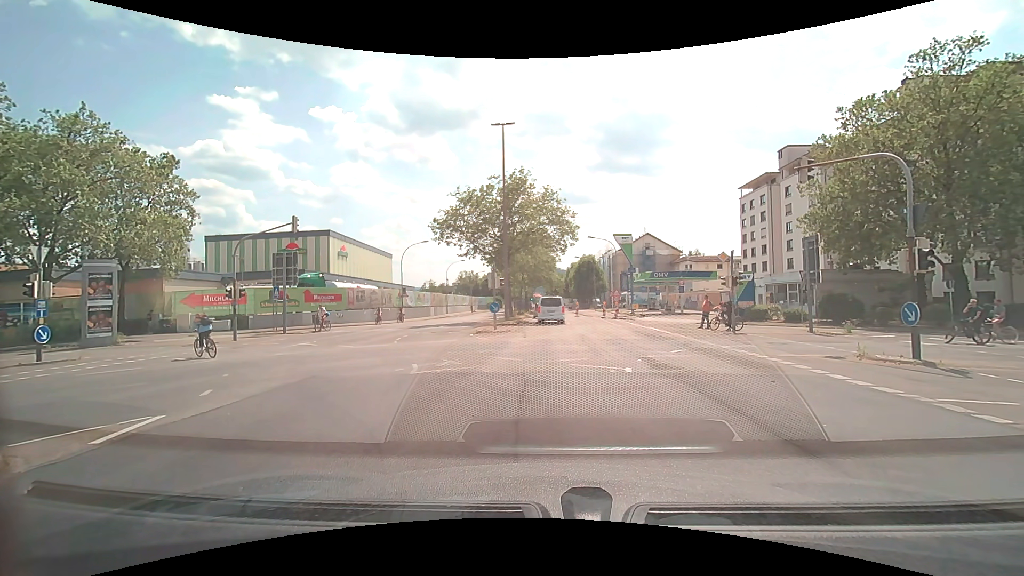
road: secondary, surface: asphalt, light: Day
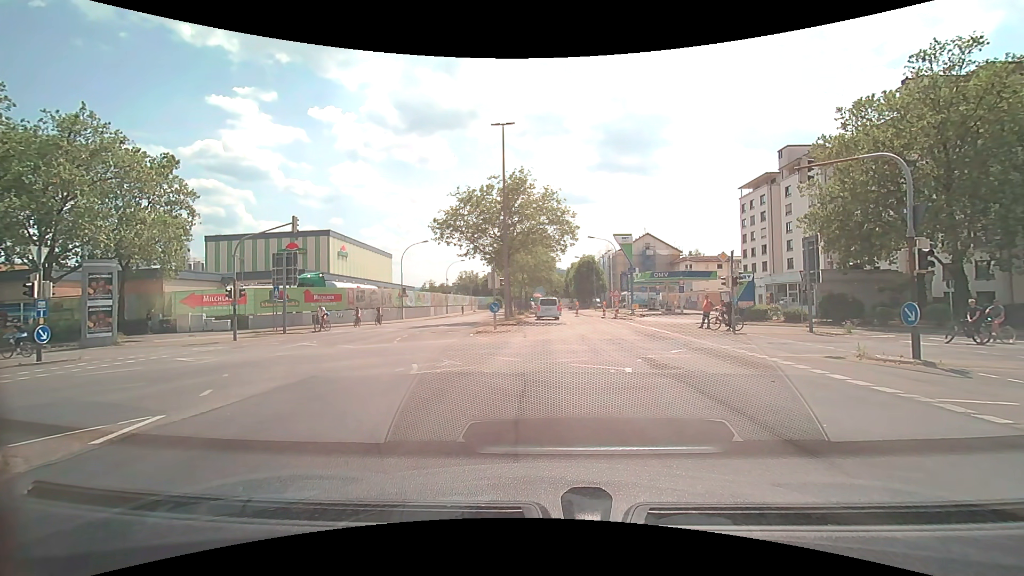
(0.0, 0.0) m; 0°
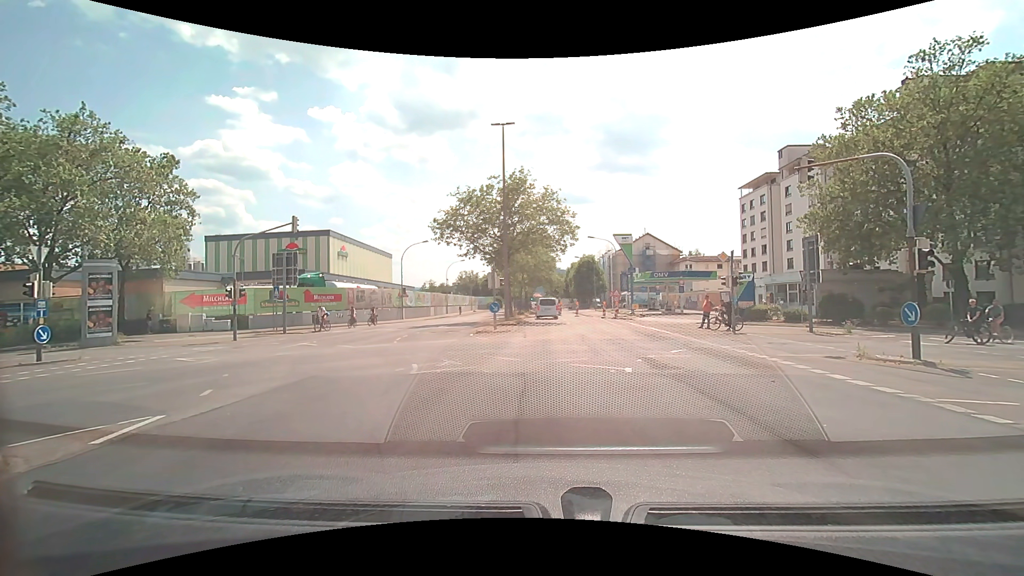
(0.0, 0.0) m; 0°
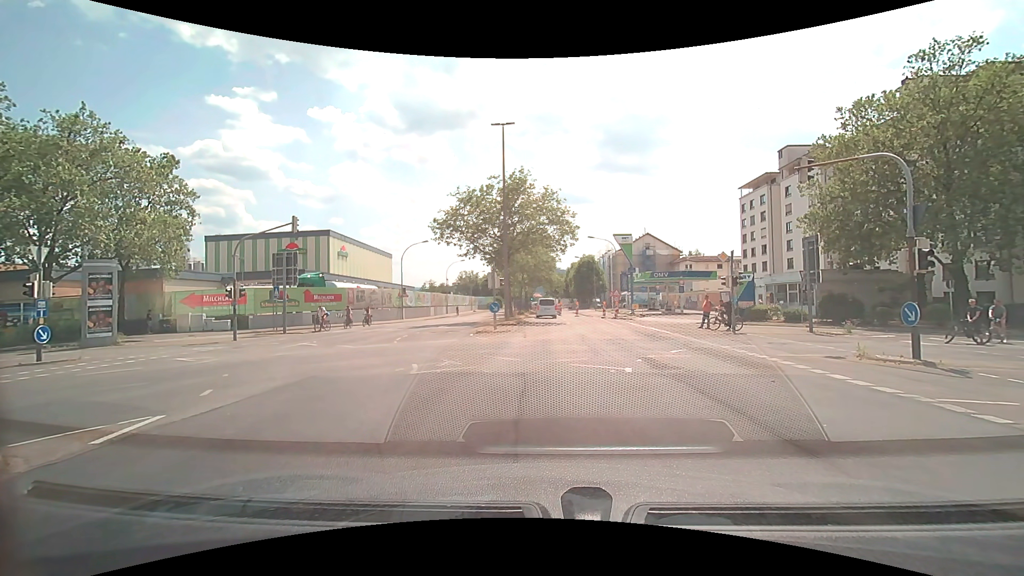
(0.0, 0.0) m; 0°
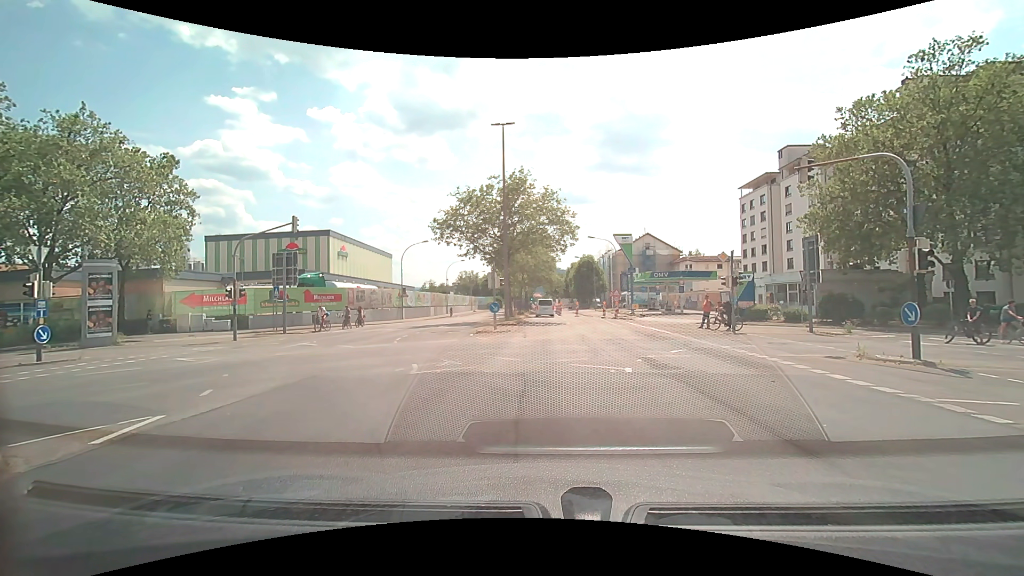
(0.0, 0.0) m; 0°
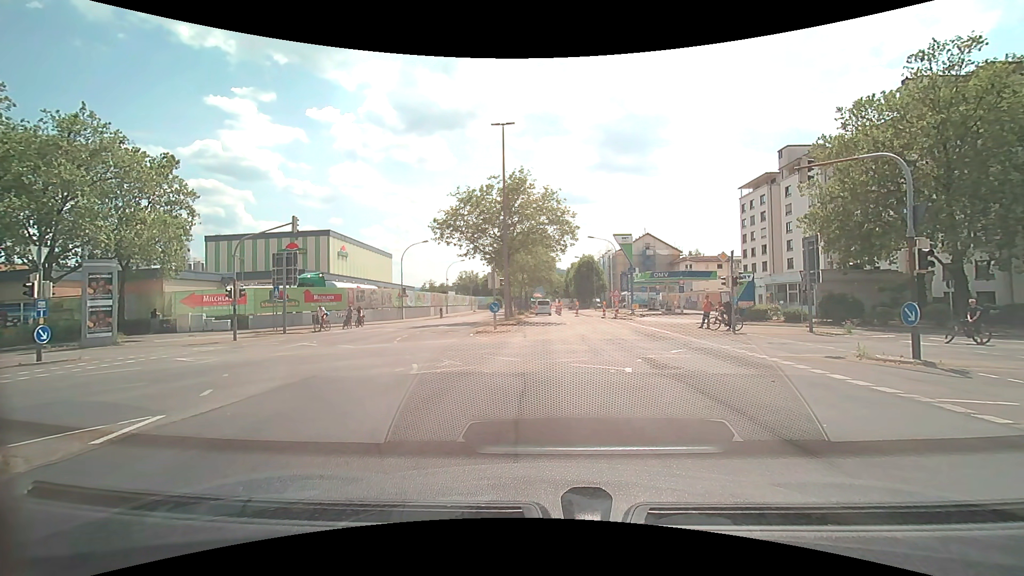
(0.0, 0.0) m; 0°
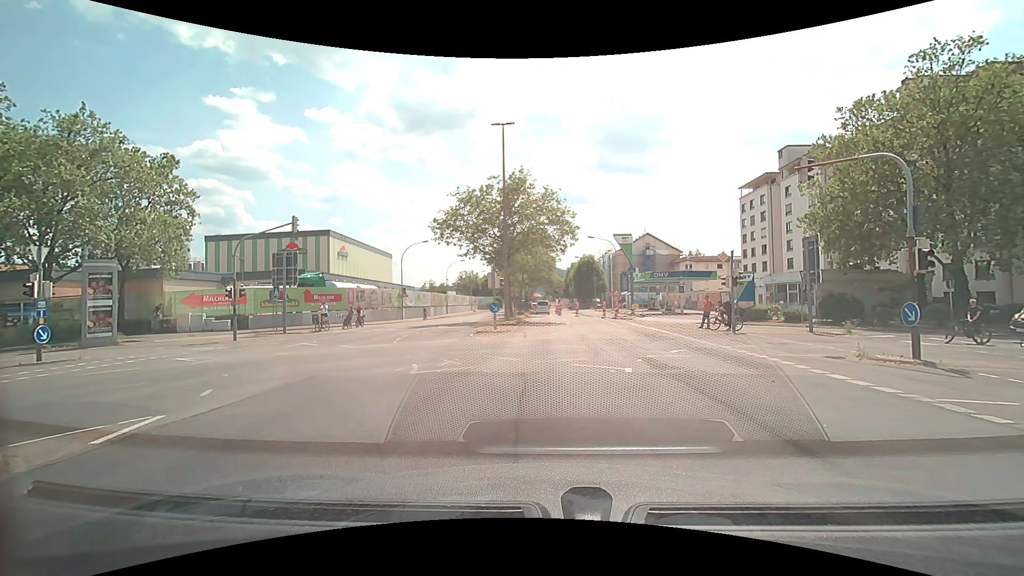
(0.0, 0.0) m; 0°
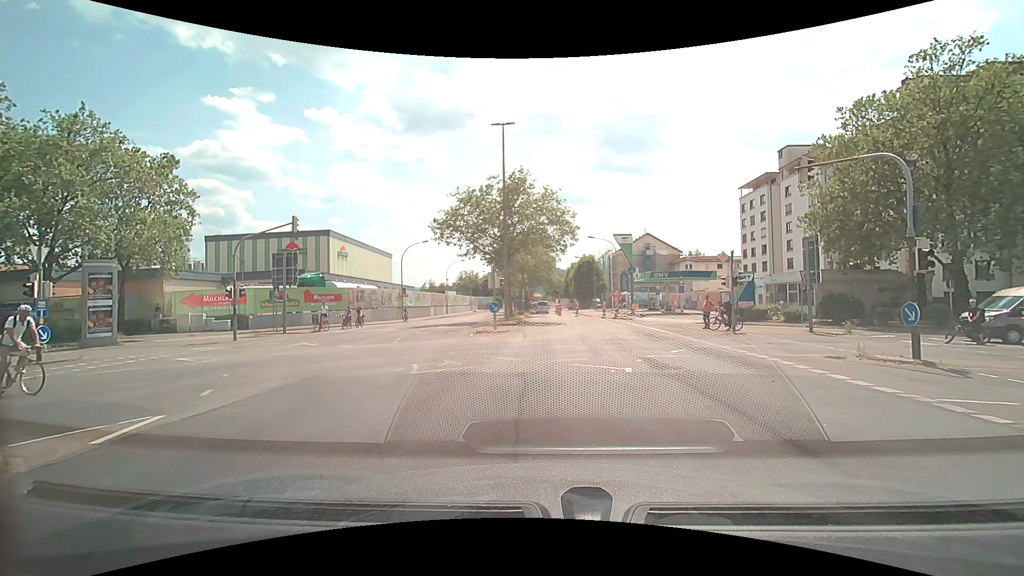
(0.0, 0.0) m; 0°
(0, +10) (0, +20) (0, +30) (0, +40) (+1, +50) (+1, +60) (+1, +70) (+1, +80) (+1, +90) (+1, +100) m
